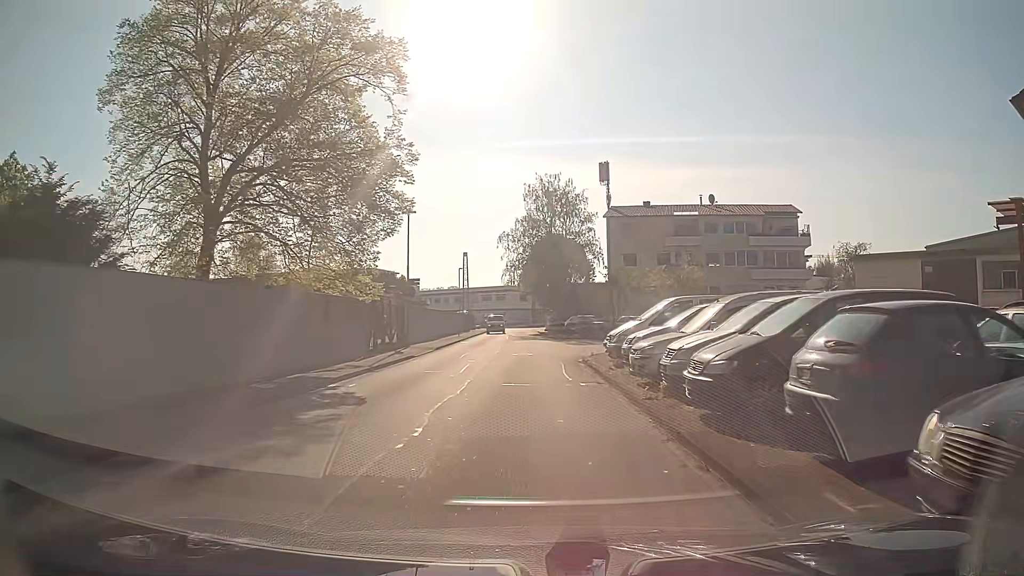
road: unclassified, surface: asphalt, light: Day
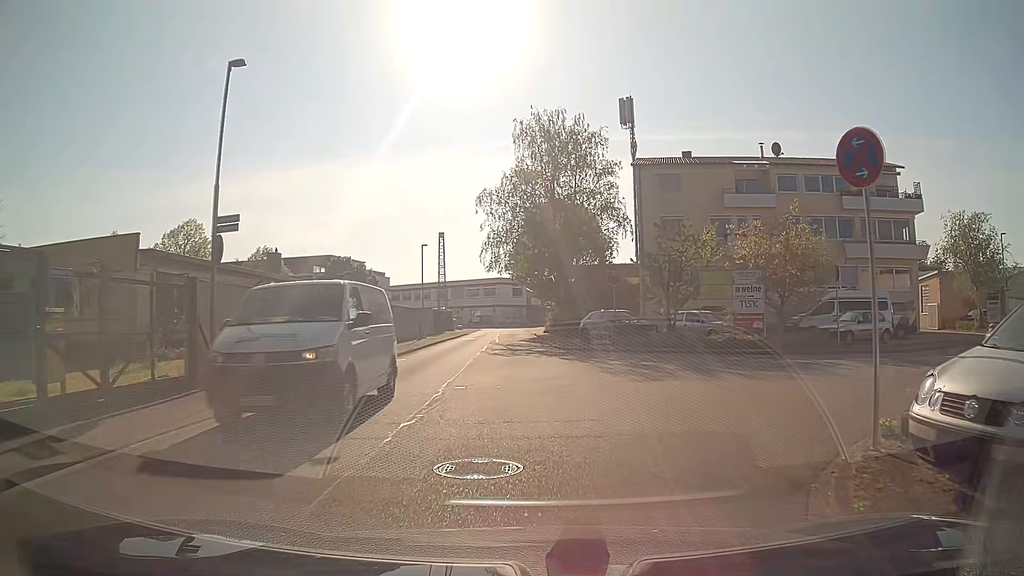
(-0.1, +20.0) m; 0°
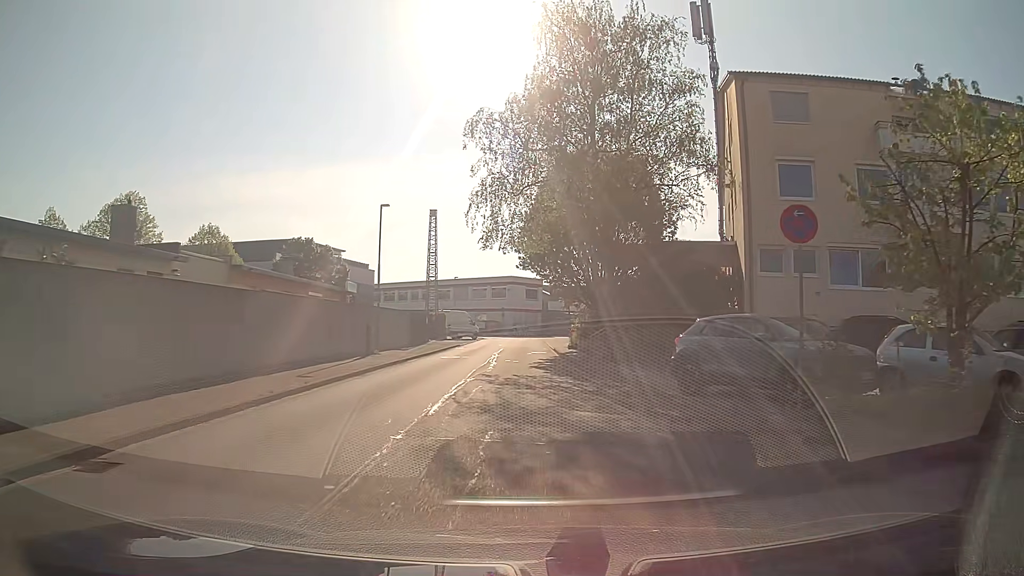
(-0.1, +18.2) m; -1°
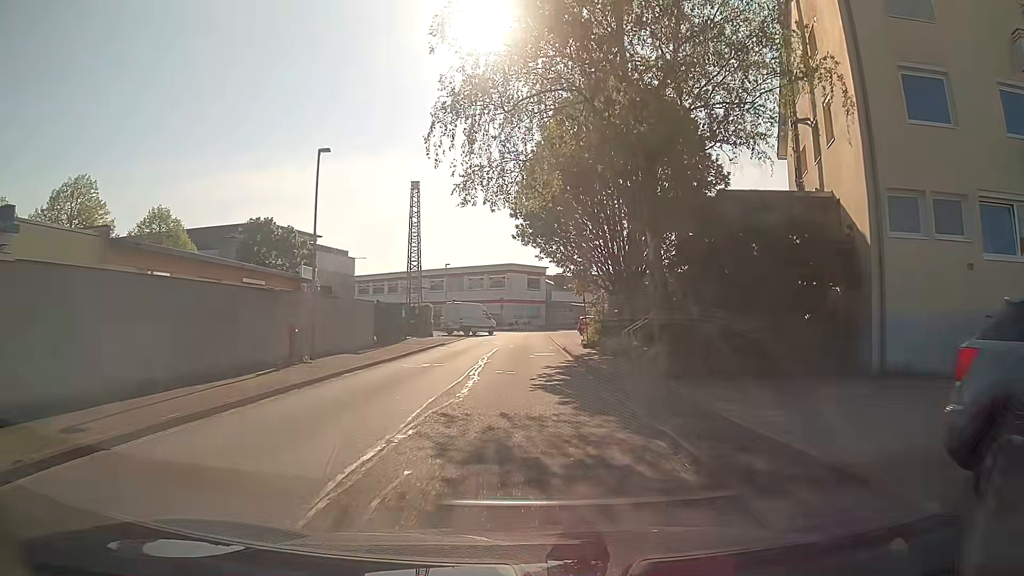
(0.0, +9.3) m; 0°
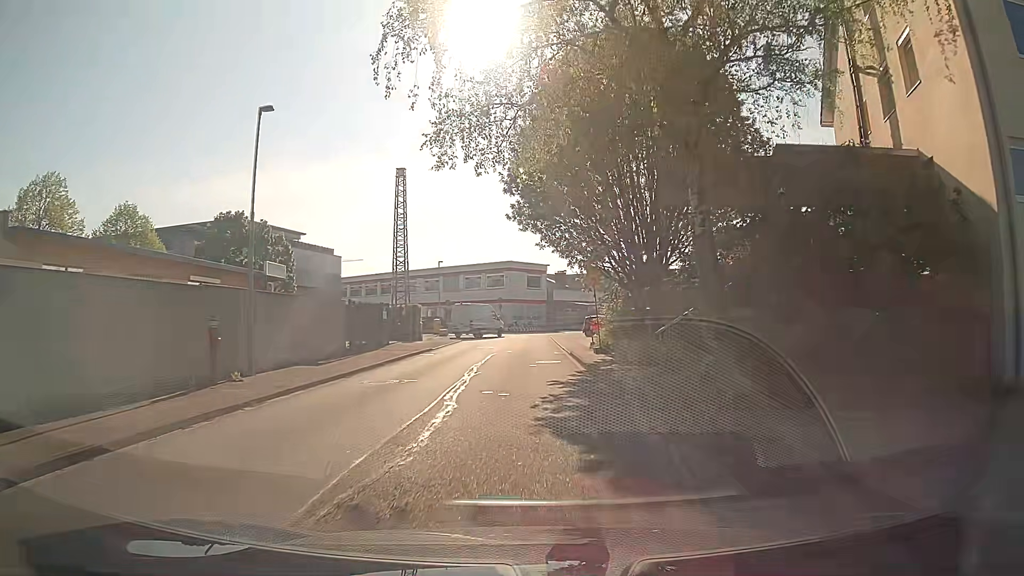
(0.0, +4.9) m; 0°
